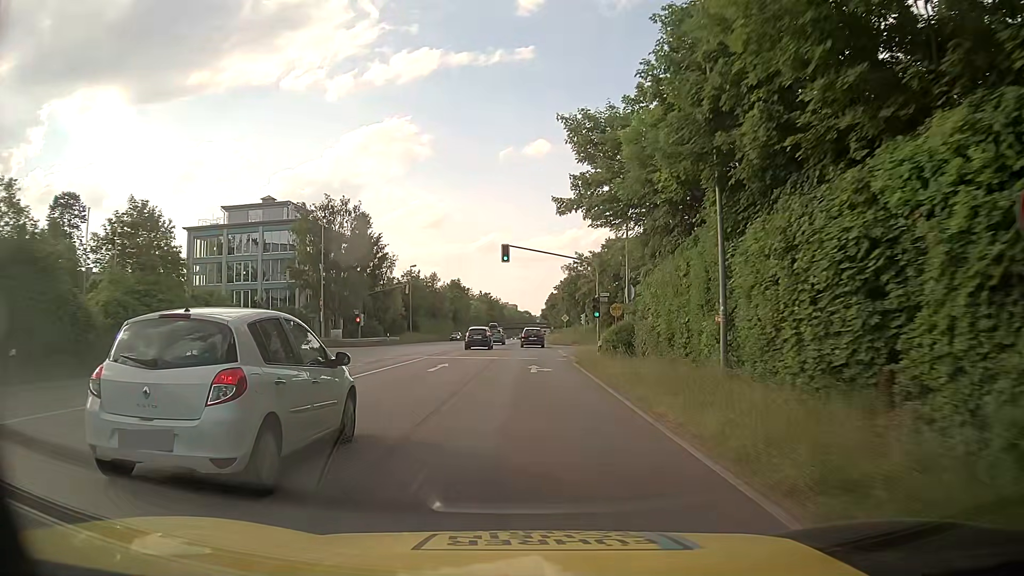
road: secondary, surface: asphalt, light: Day
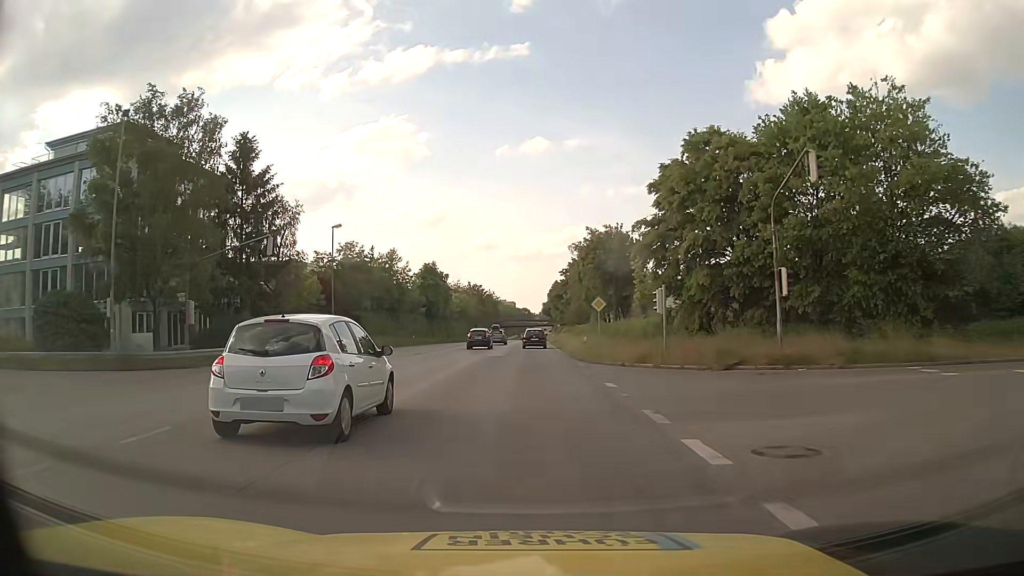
(+0.5, +35.3) m; +1°
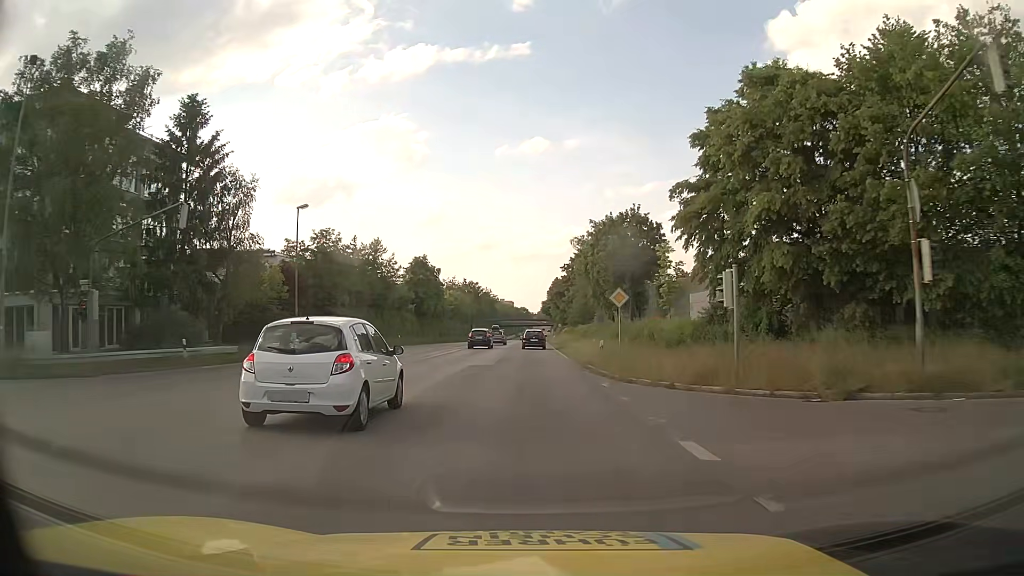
(0.0, +8.5) m; 0°
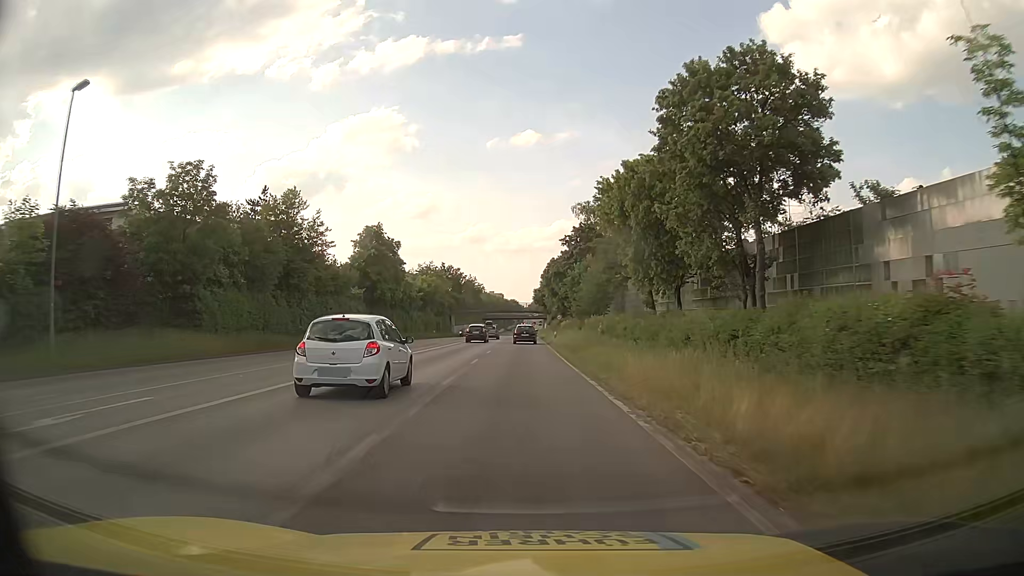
(+0.2, +25.6) m; +1°
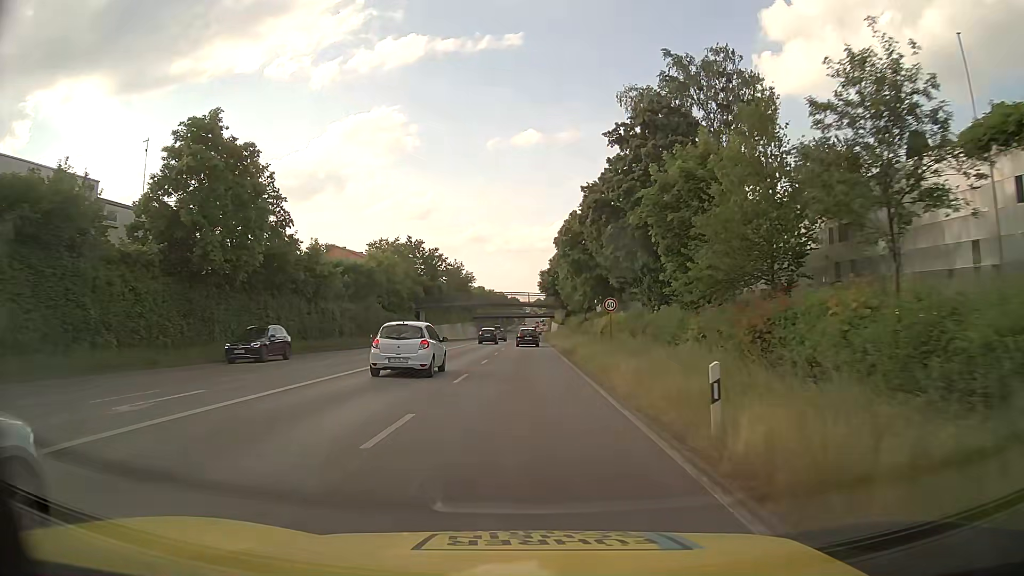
(-0.3, +42.8) m; 0°
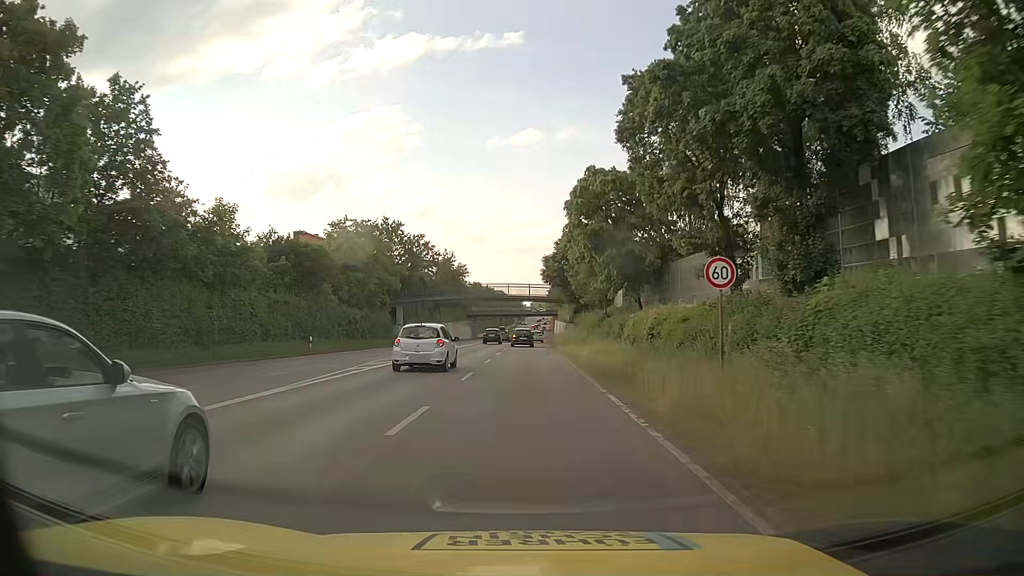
(0.0, +17.1) m; 0°
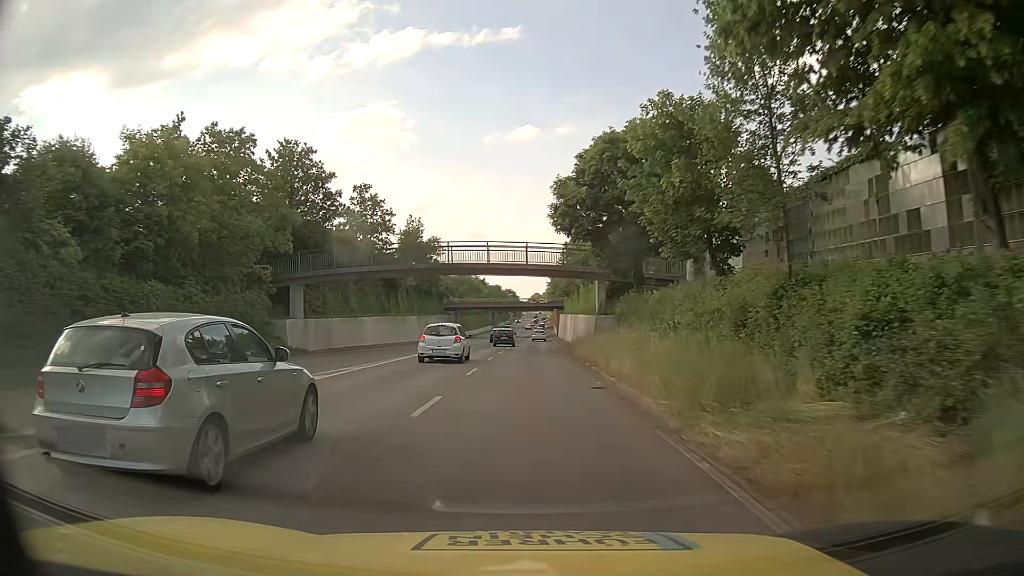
(-0.1, +34.8) m; 0°
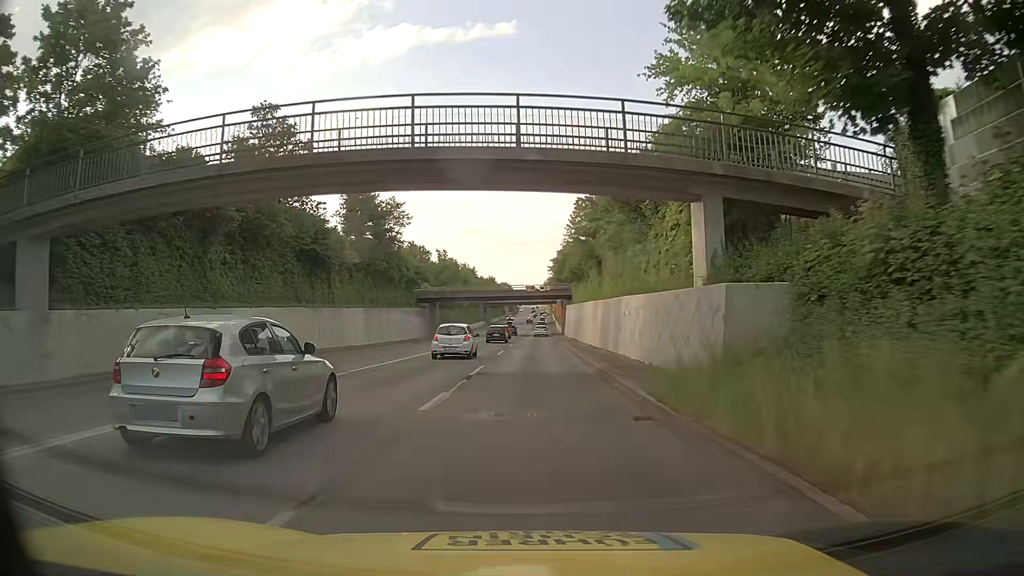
(0.0, +26.1) m; 0°
(0, +10) (0, +20) (0, +30) (0, +40) (0, +50) (0, +60) (0, +70) (+1, +80) (+1, +90) (+1, +100) m
